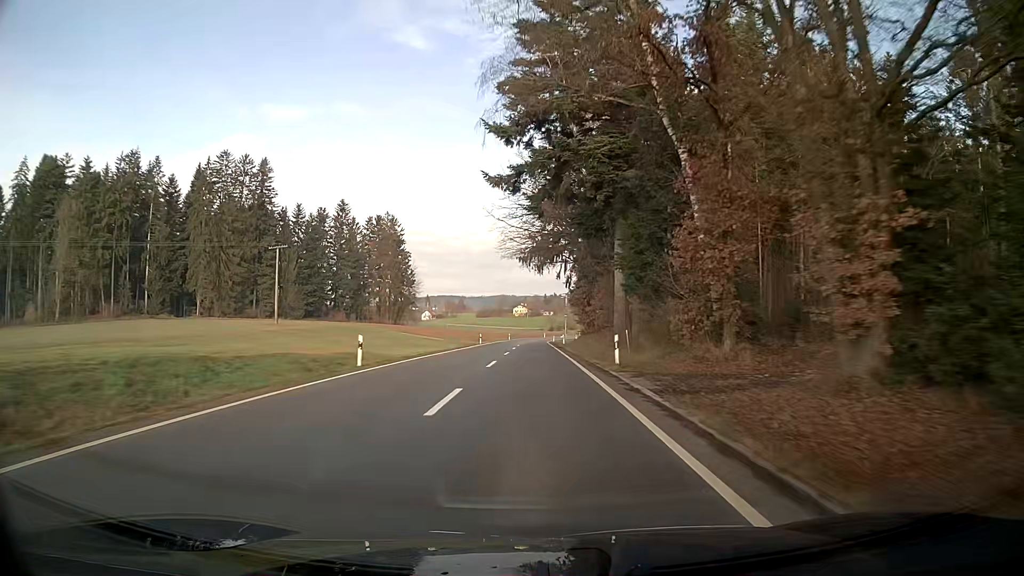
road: tertiary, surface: asphalt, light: Day
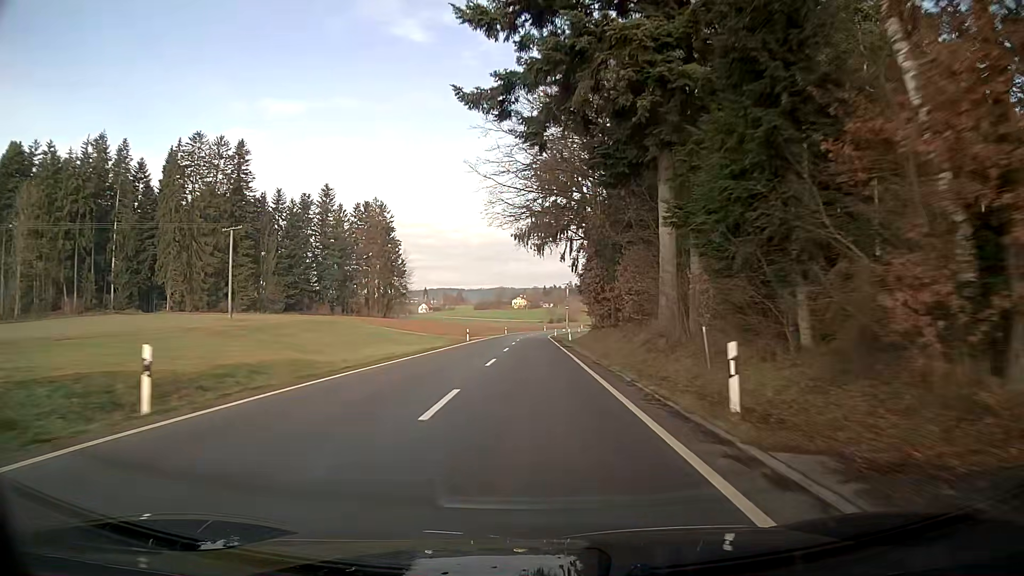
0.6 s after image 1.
(0.0, +12.6) m; 0°
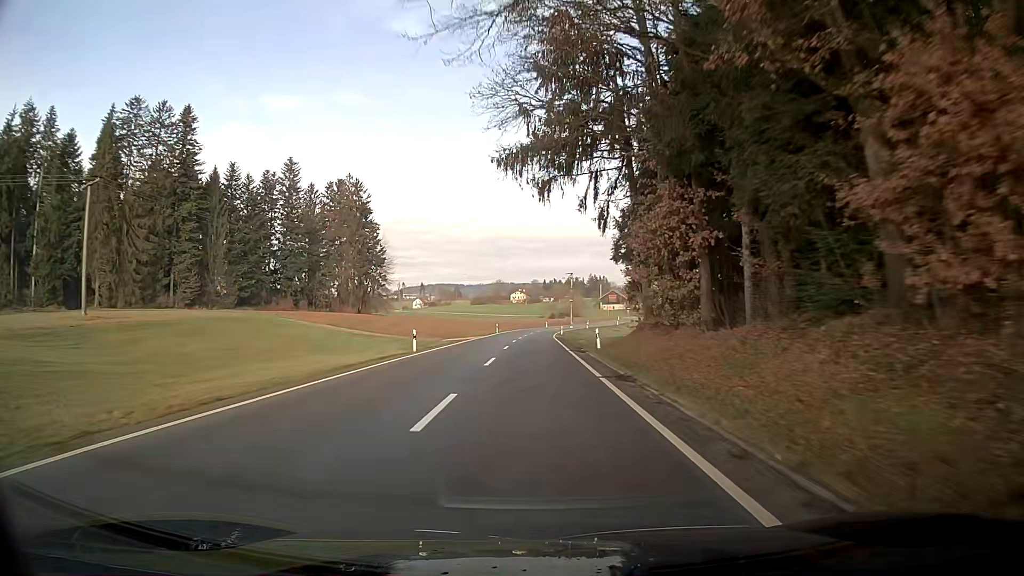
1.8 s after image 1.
(0.0, +24.7) m; 0°
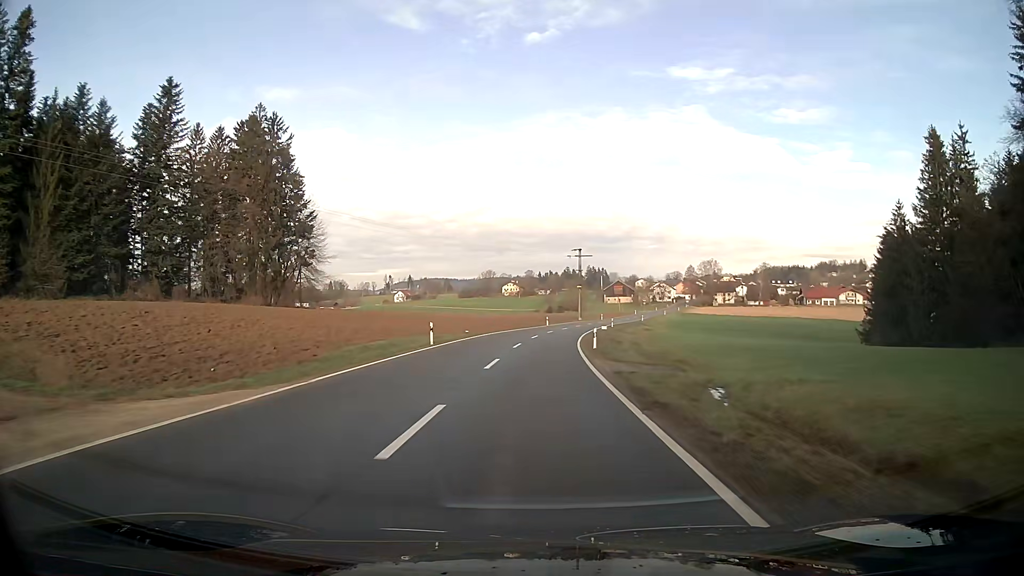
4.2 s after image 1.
(+0.3, +49.6) m; +1°
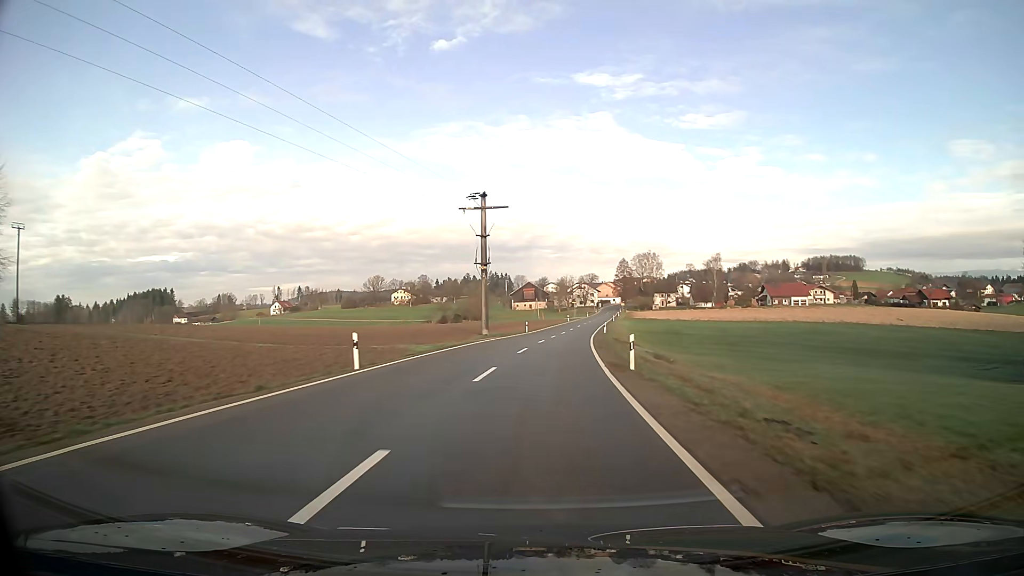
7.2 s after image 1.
(+4.1, +63.1) m; +8°
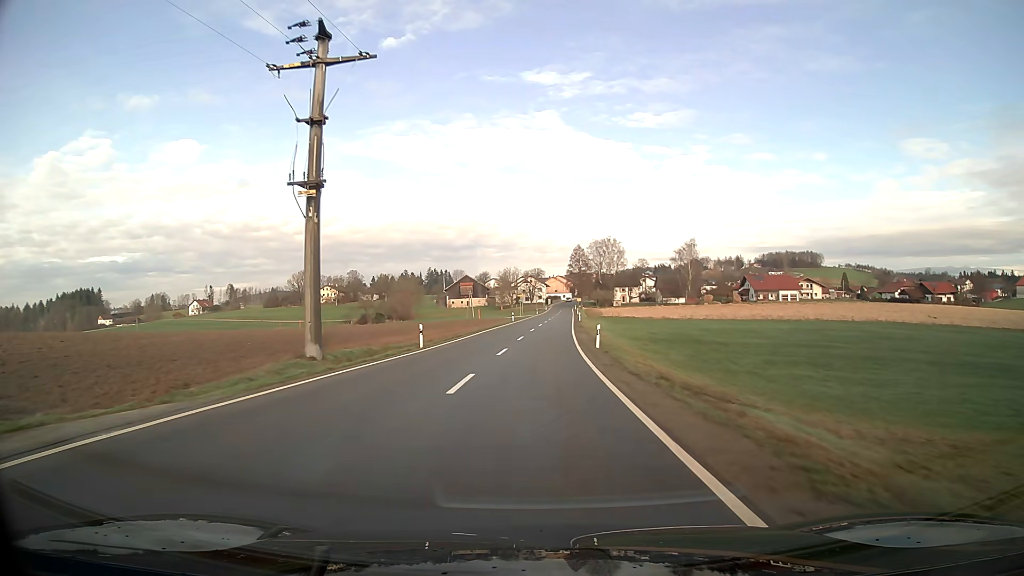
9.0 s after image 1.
(+1.6, +38.3) m; +4°
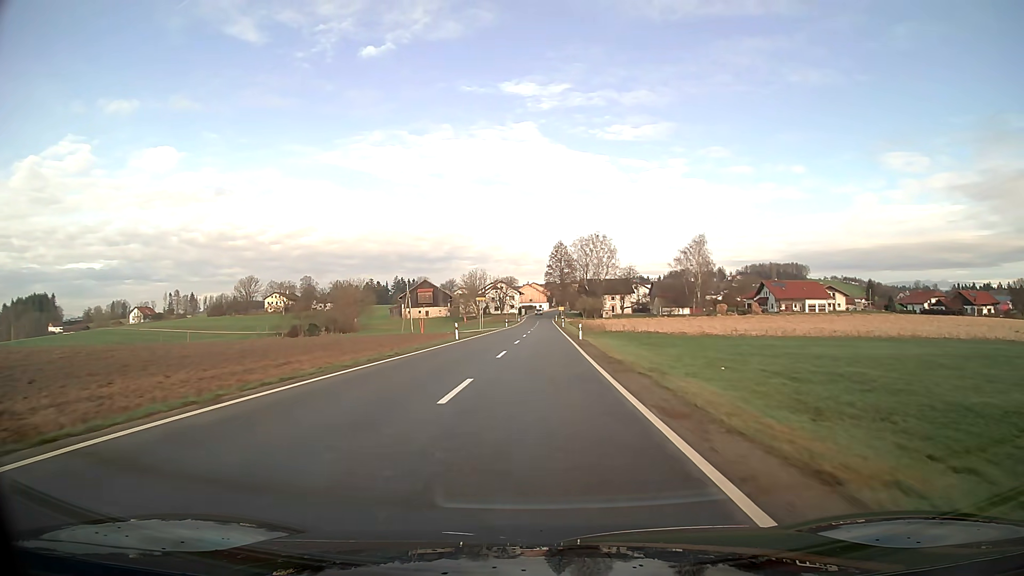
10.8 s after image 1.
(+0.7, +37.4) m; +2°
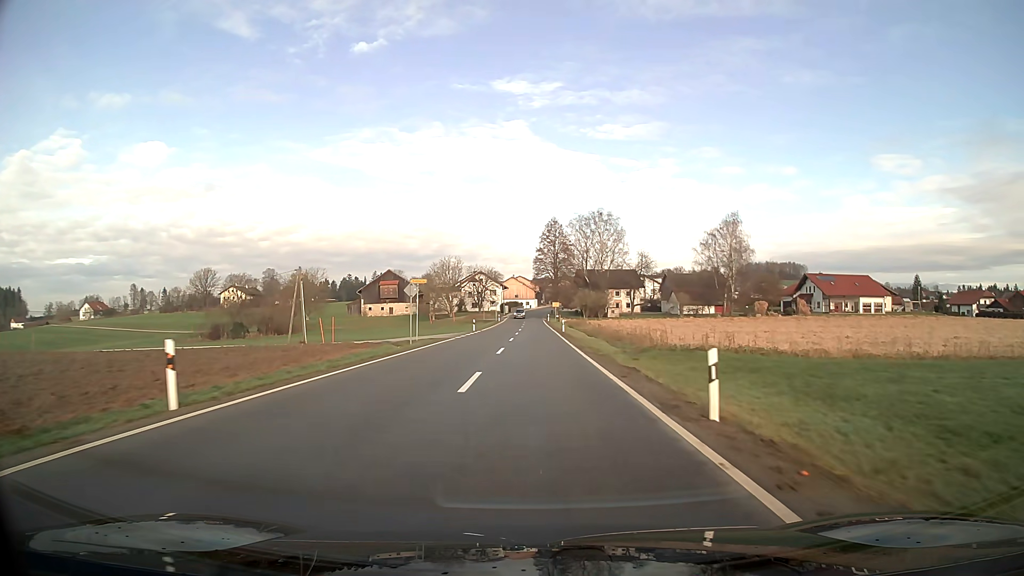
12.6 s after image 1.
(+0.3, +34.2) m; +1°
